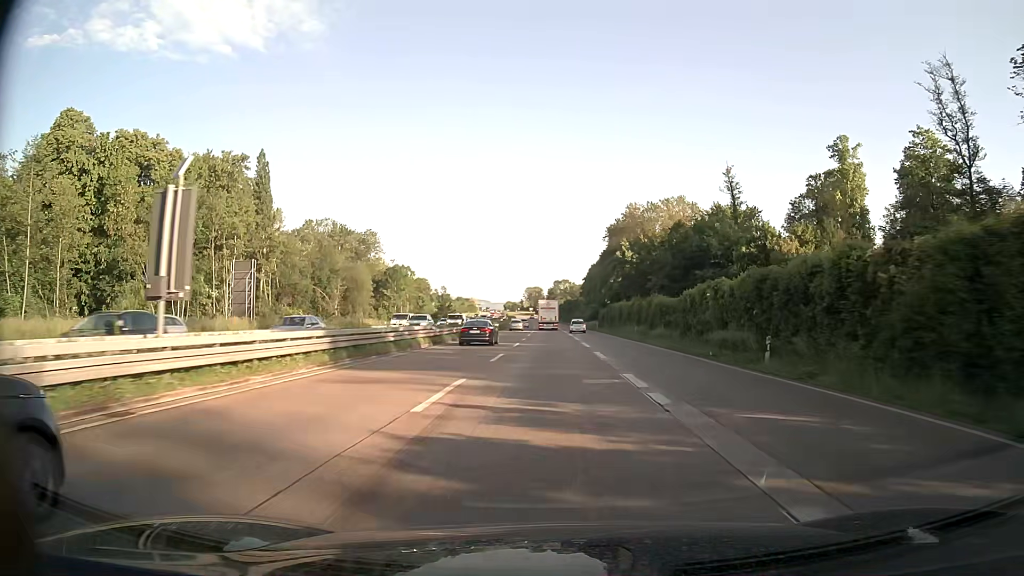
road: trunk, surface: asphalt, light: Day
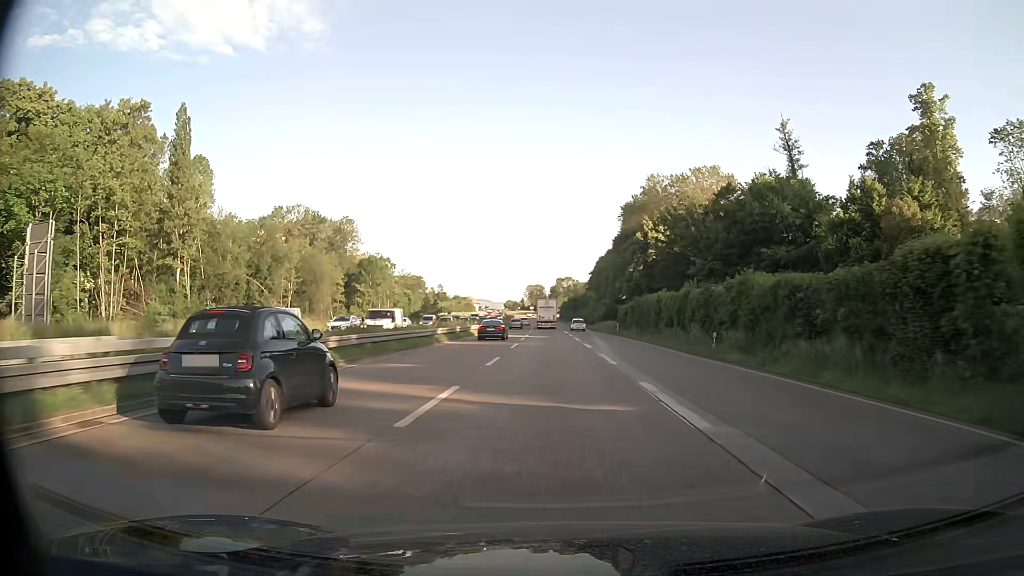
(-0.1, +26.1) m; 0°
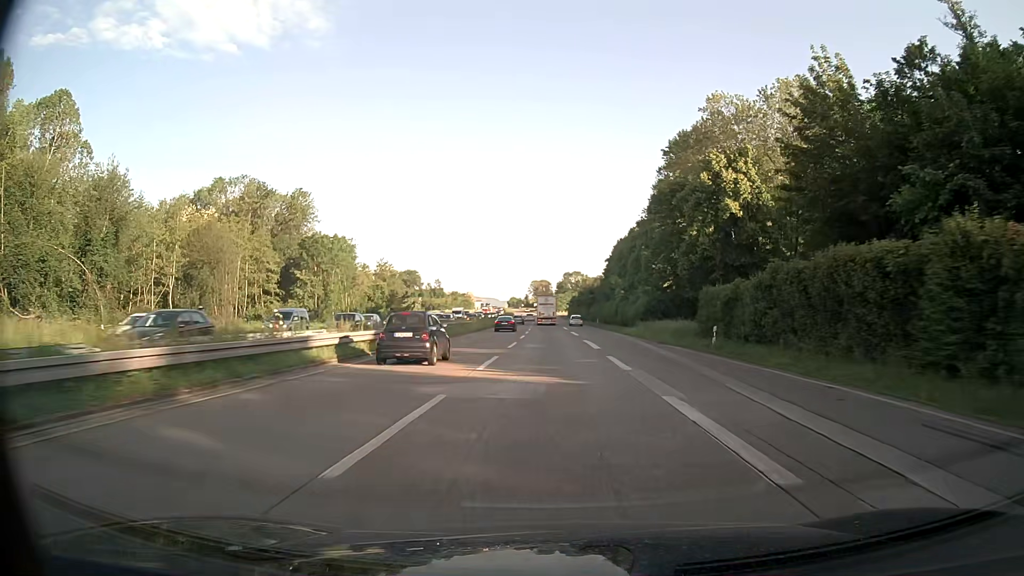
(-0.3, +38.9) m; -1°
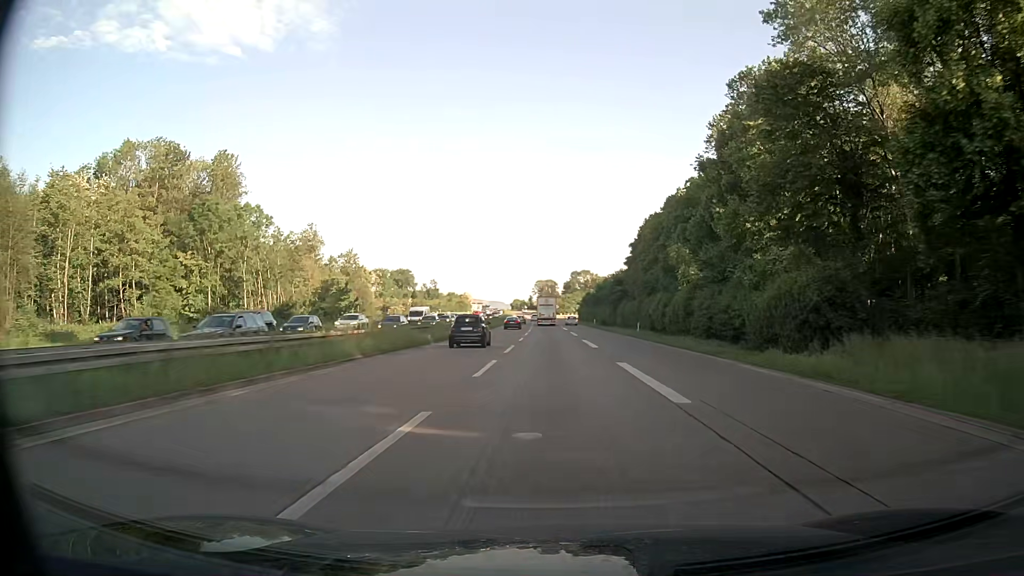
(-0.3, +38.5) m; -1°
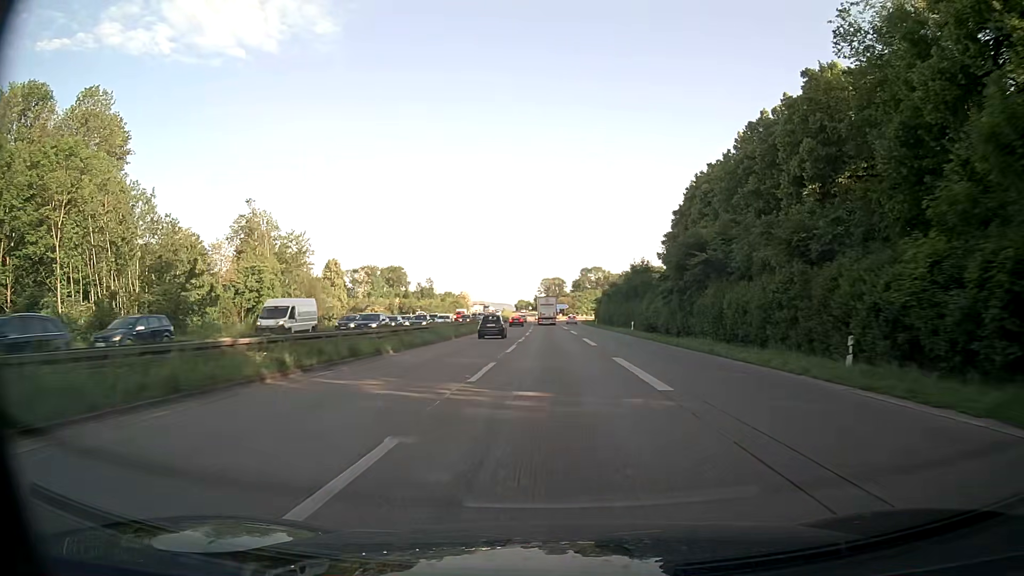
(-0.2, +38.2) m; -1°
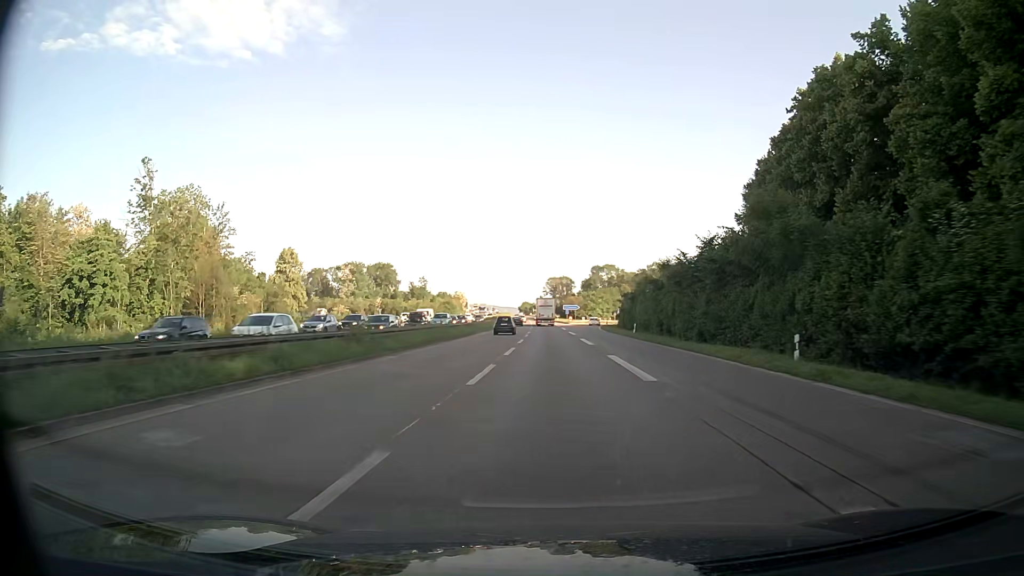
(-0.2, +38.1) m; -1°
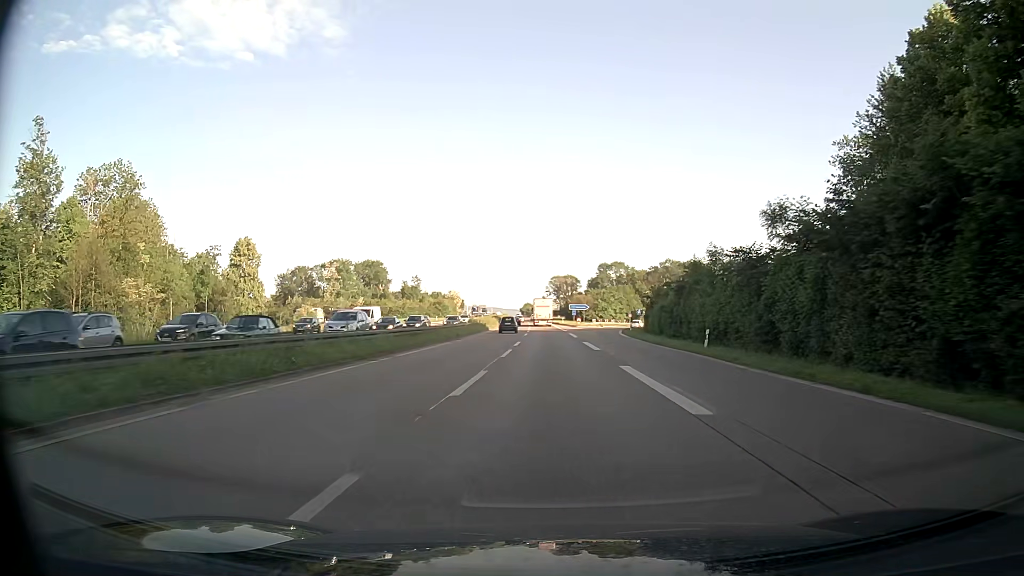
(-0.1, +25.4) m; 0°
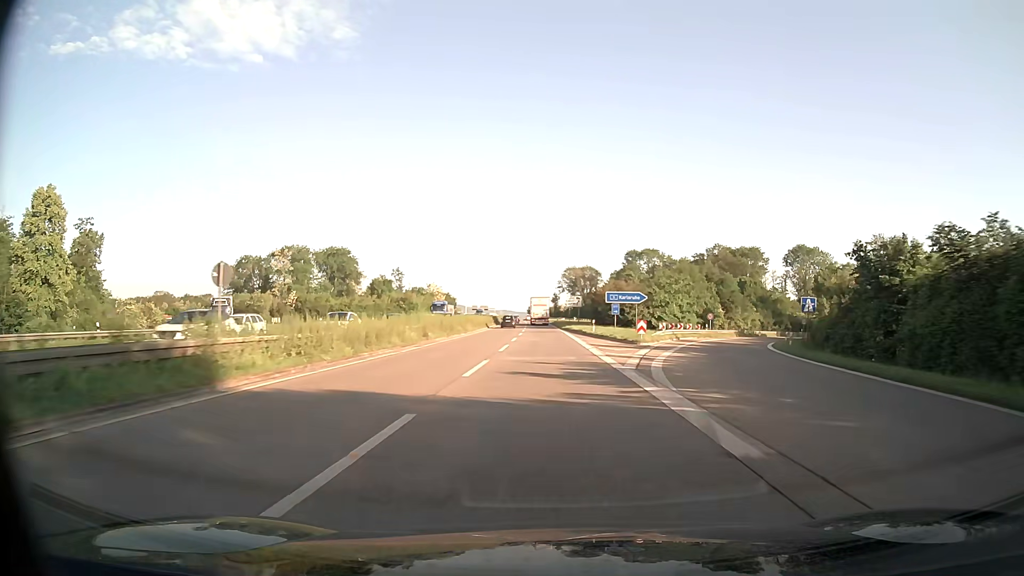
(-0.5, +63.4) m; -1°
(0, +10) (0, +20) (0, +30) (0, +40) (0, +50) (-1, +60) (-1, +70) (-1, +80) (-1, +90) (-2, +100) m
